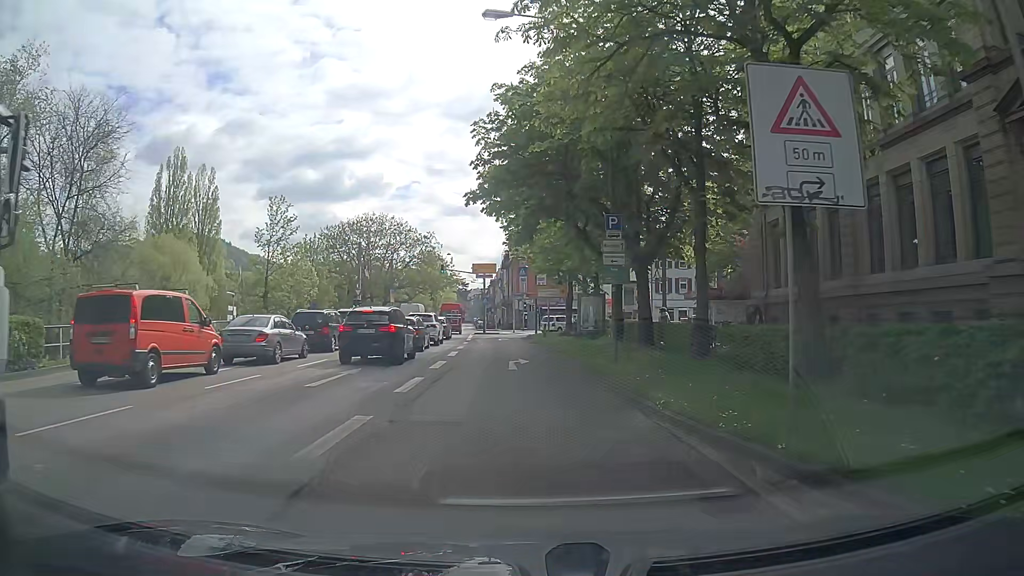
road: primary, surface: asphalt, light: Day
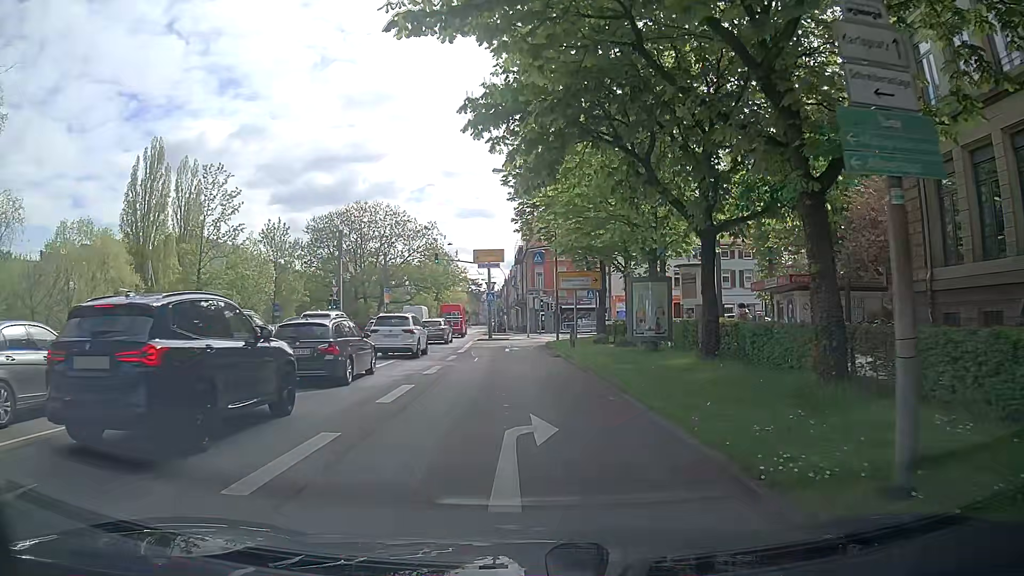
(0.0, +13.3) m; 0°
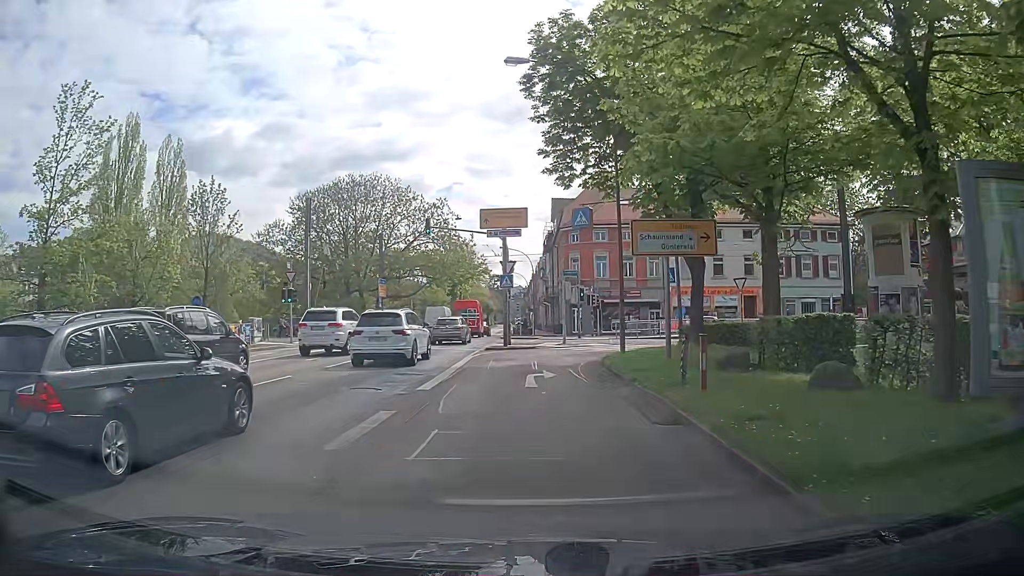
(-0.4, +16.4) m; -2°
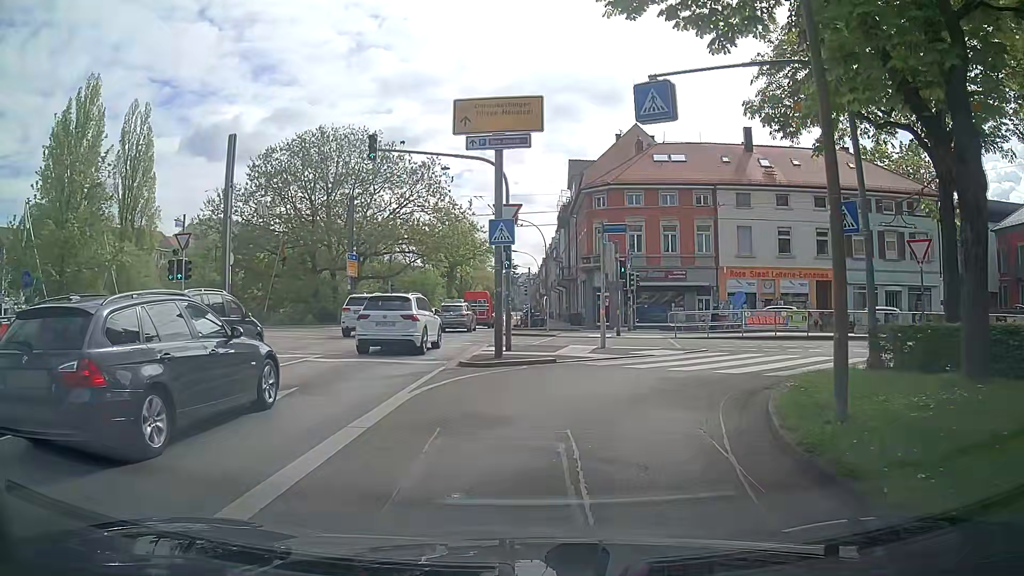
(-0.3, +14.1) m; -2°
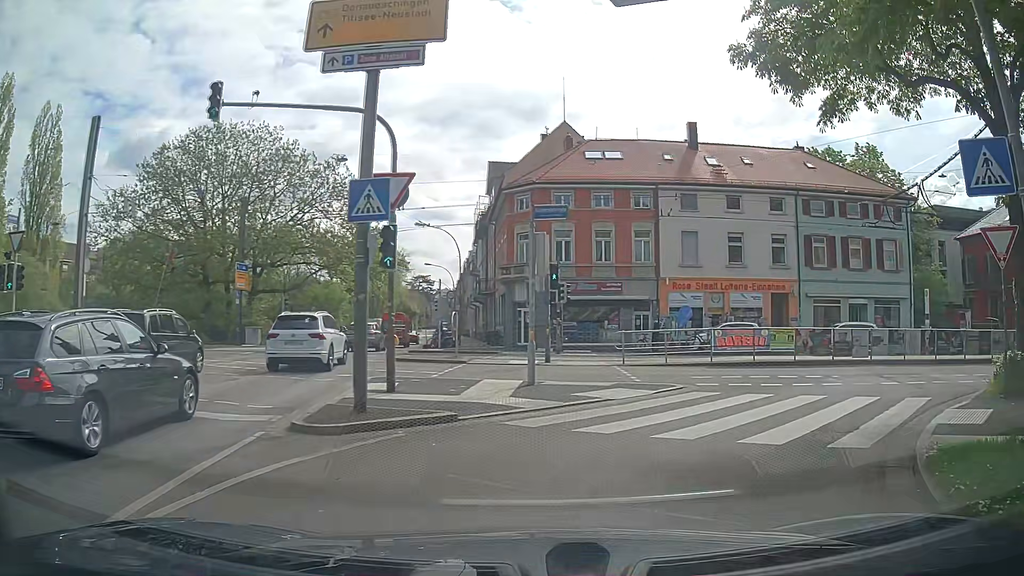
(+0.3, +6.3) m; +8°
(+2, +10) (+10, +16) (+20, +17) (+30, +16) (+40, +16) (+50, +16) (+60, +16) (+70, +15) (+80, +15) (+90, +14) m
